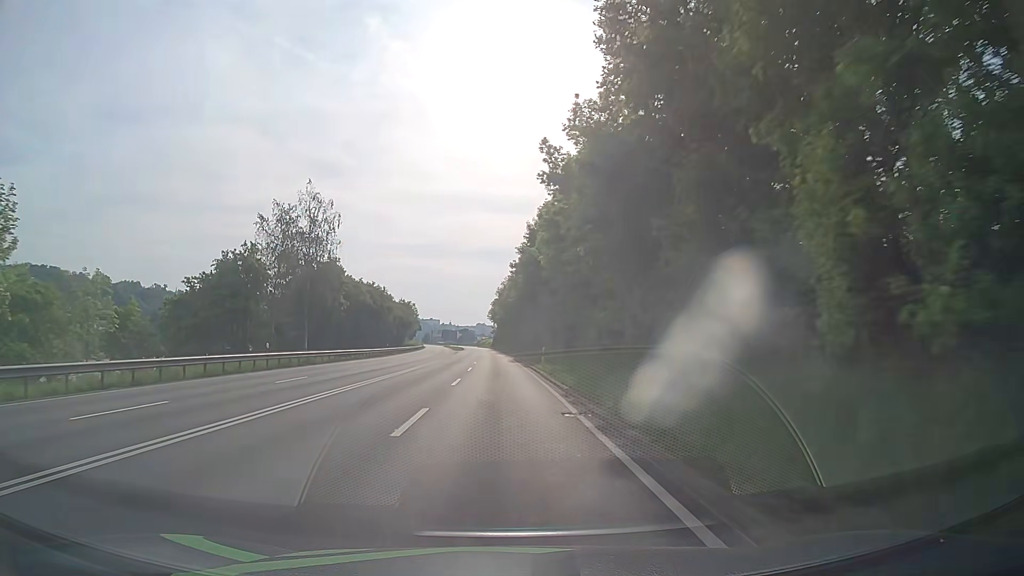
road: primary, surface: asphalt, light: Day
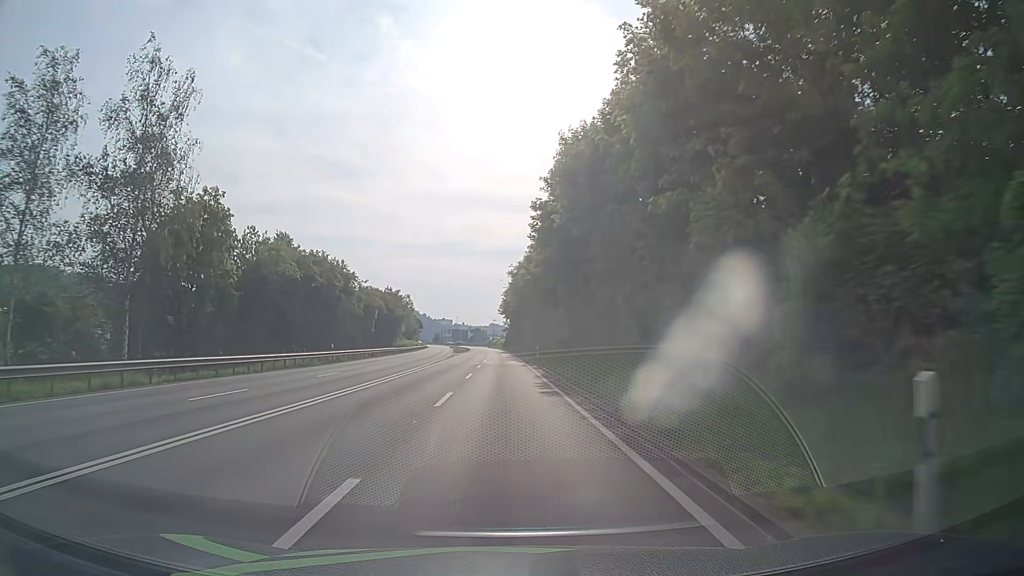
(-0.1, +31.3) m; -1°
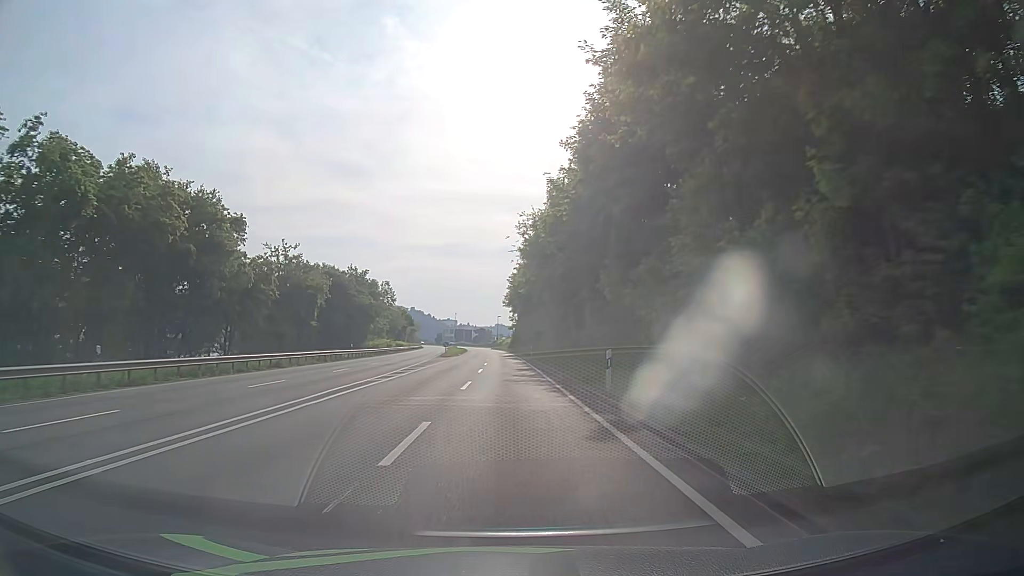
(-0.3, +31.2) m; -1°
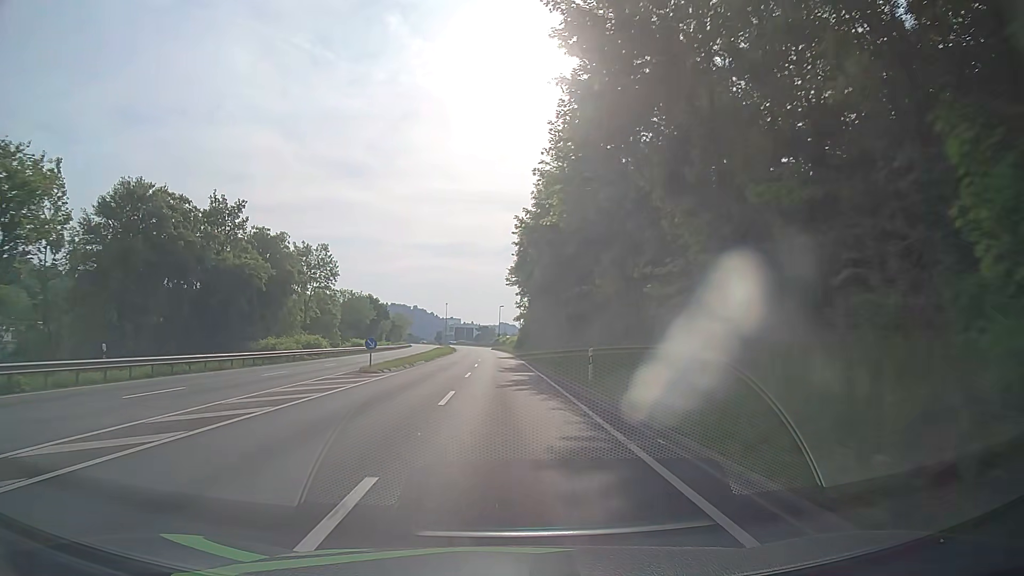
(-0.1, +41.5) m; -1°
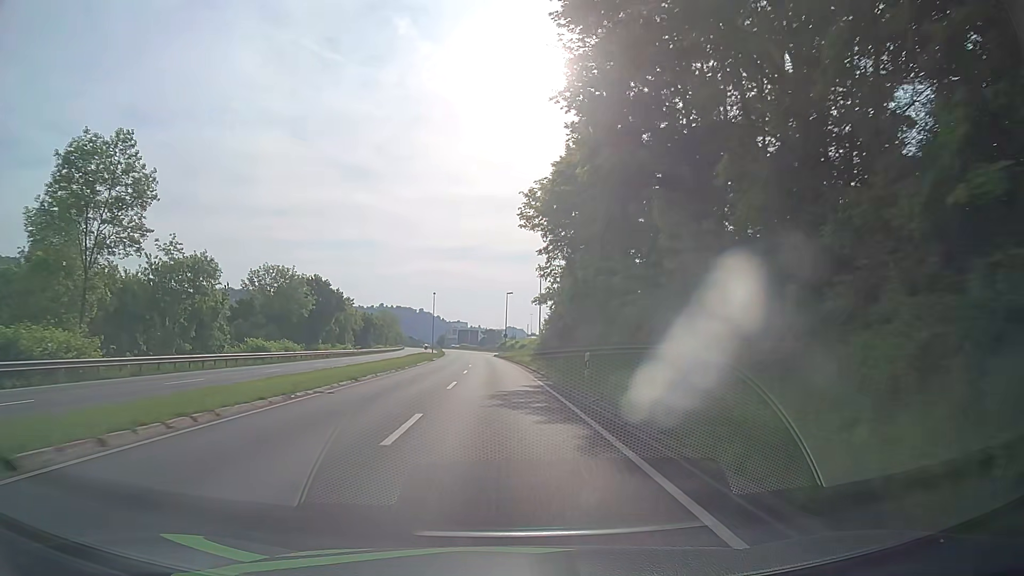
(-0.3, +41.8) m; 0°
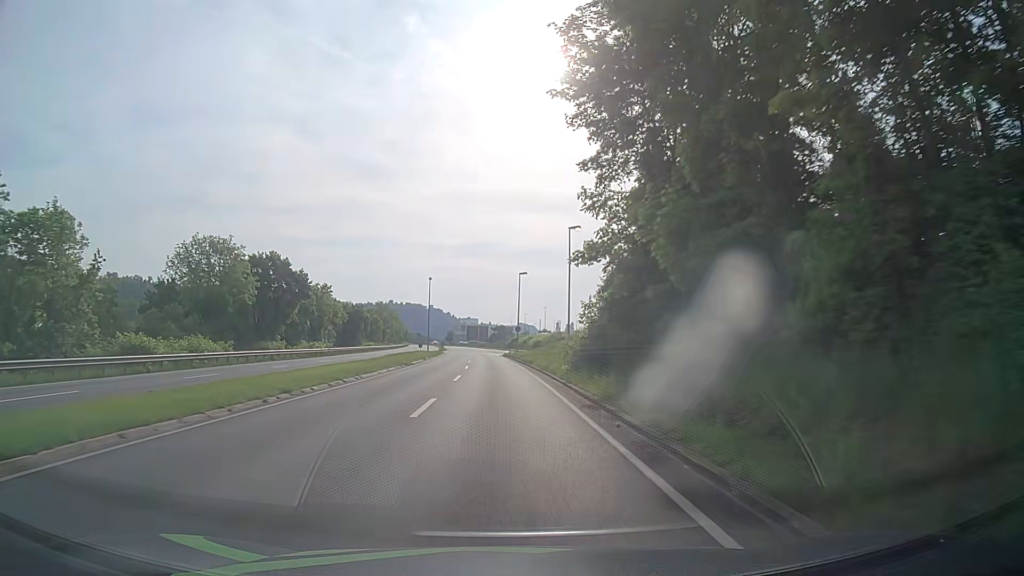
(-0.2, +20.8) m; -1°
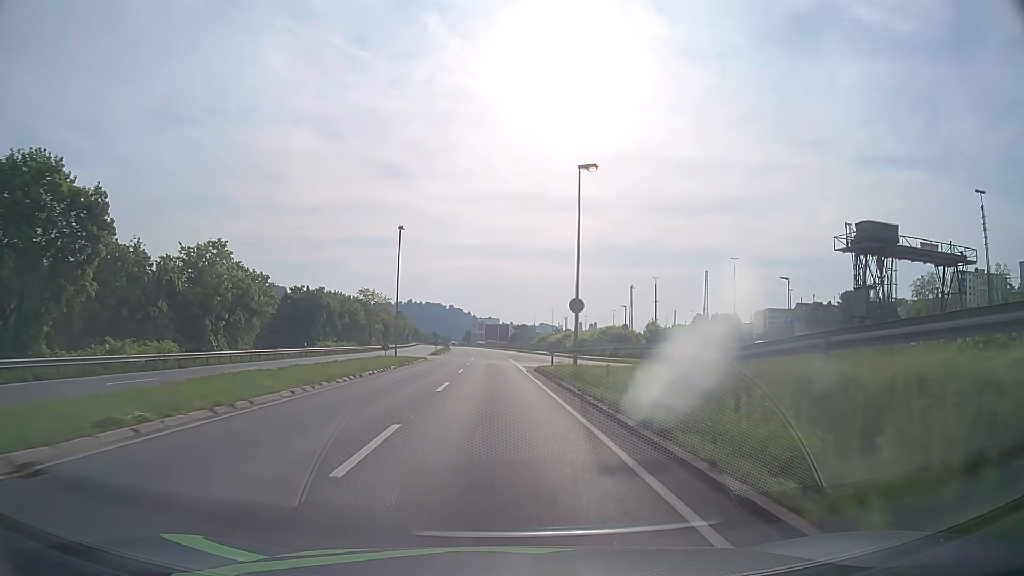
(-0.9, +41.5) m; -2°
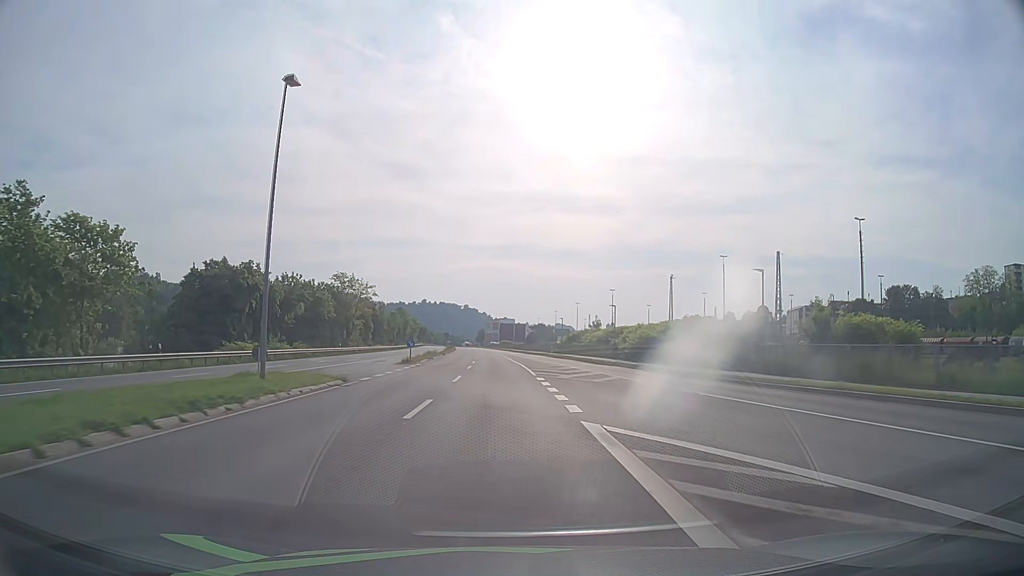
(-0.2, +31.0) m; -1°
(0, +10) (0, +20) (0, +30) (-1, +40) (-1, +50) (-1, +60) (-1, +70) (-2, +80) (-3, +90) (-3, +100) m
